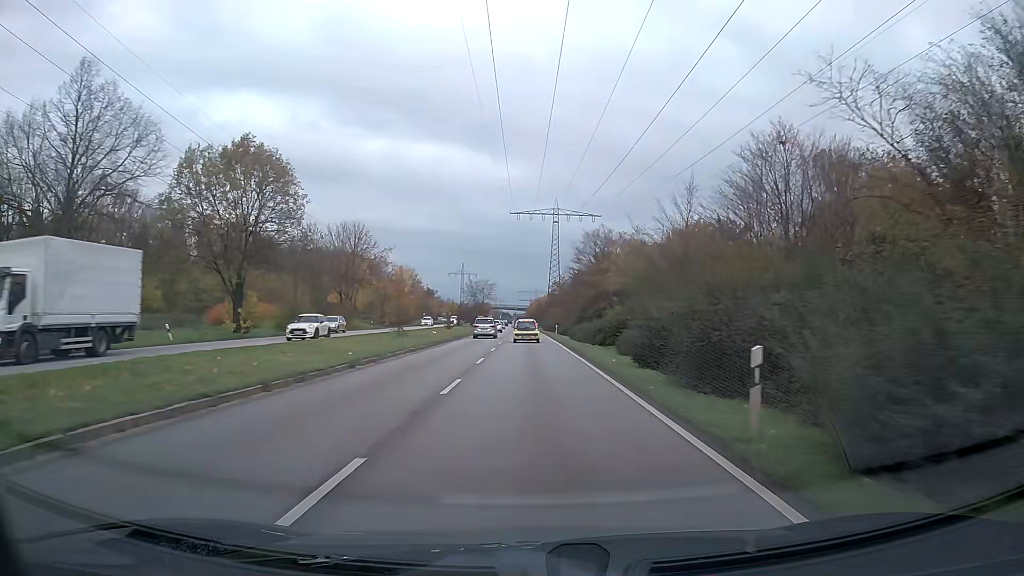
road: primary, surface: asphalt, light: Day
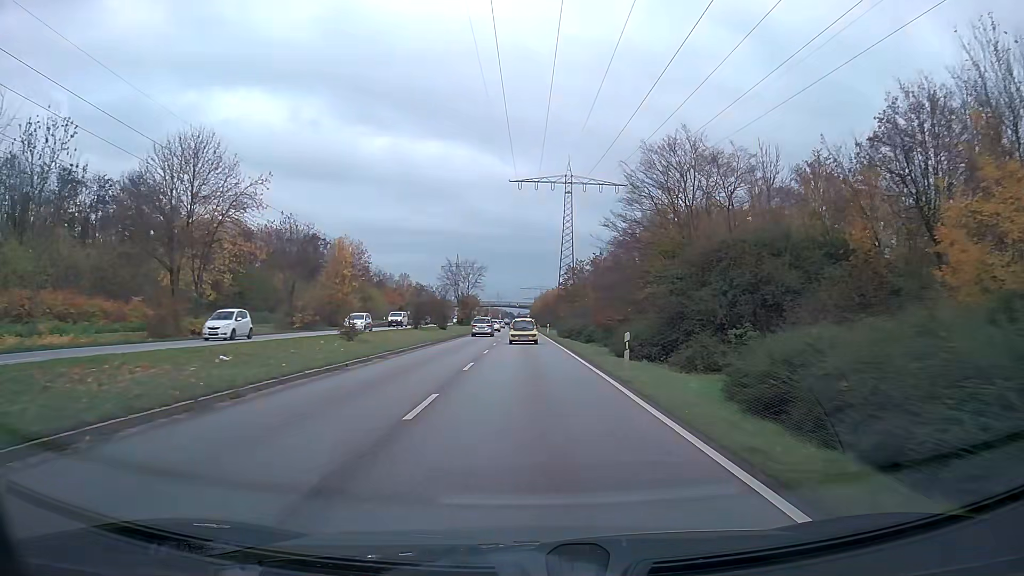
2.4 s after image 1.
(-0.2, +40.1) m; 0°
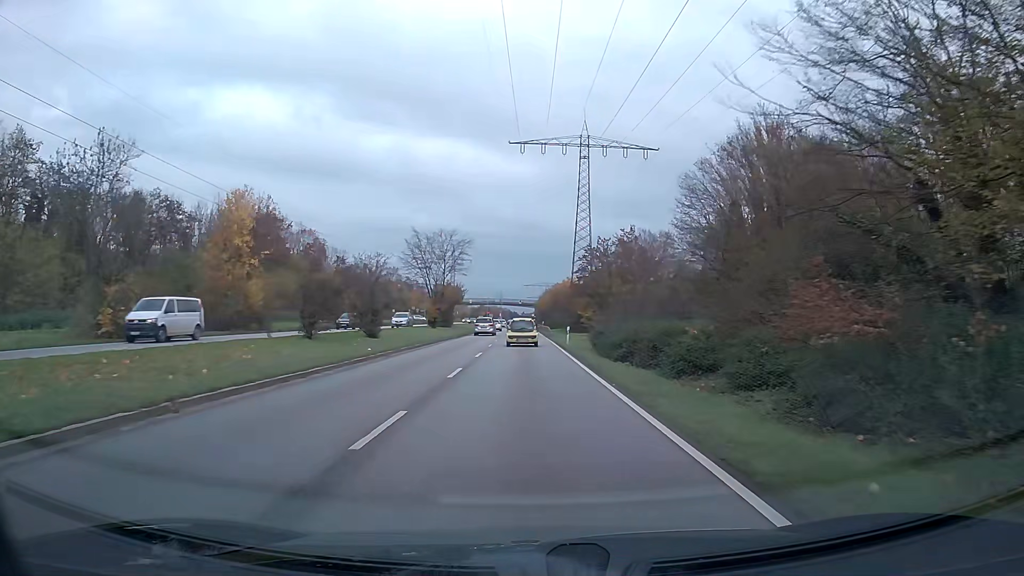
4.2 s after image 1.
(-0.1, +29.5) m; 0°
